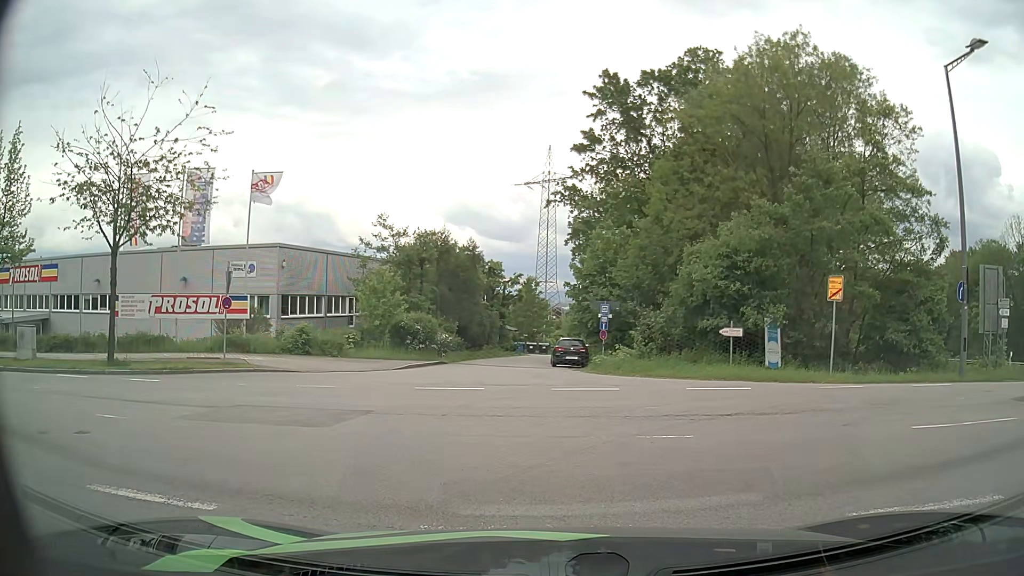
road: residential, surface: asphalt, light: Day
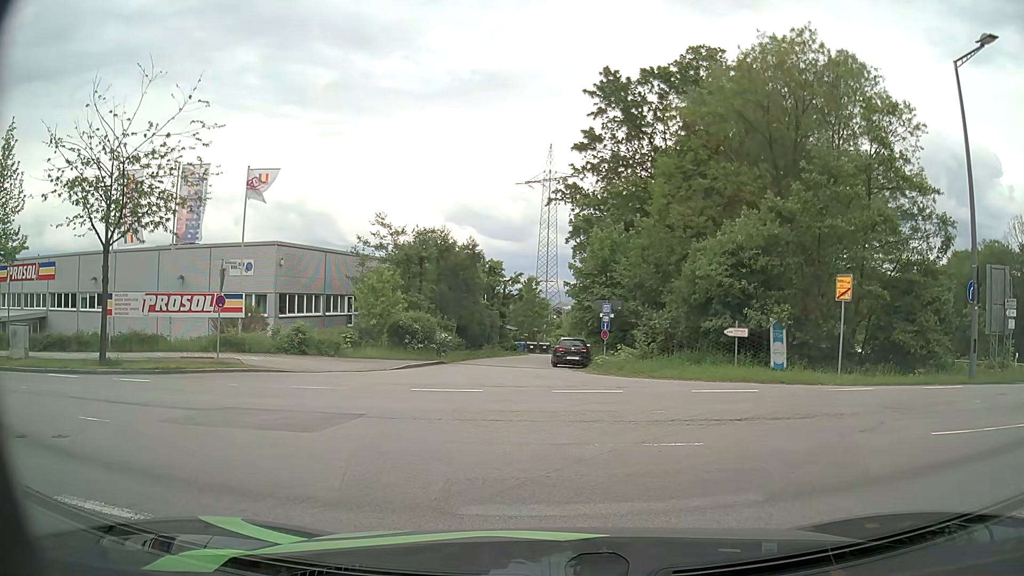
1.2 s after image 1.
(0.0, +0.5) m; 0°
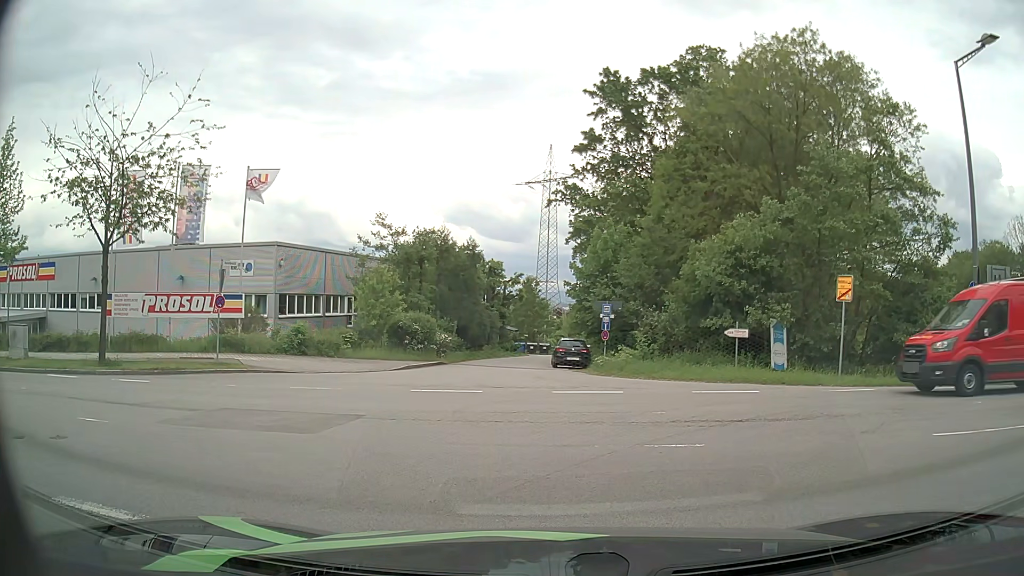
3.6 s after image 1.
(0.0, +0.1) m; 0°
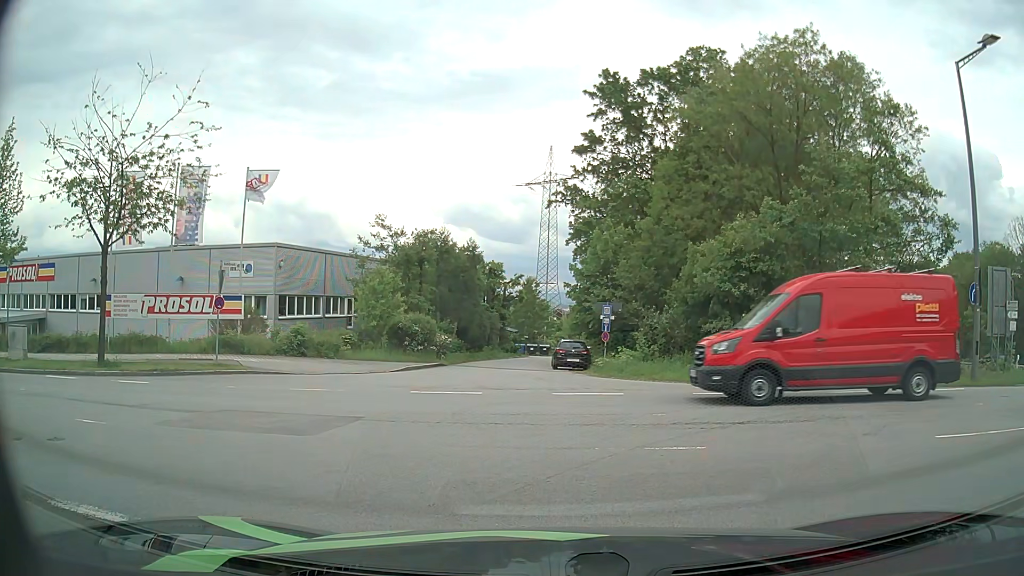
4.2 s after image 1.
(0.0, 0.0) m; 0°
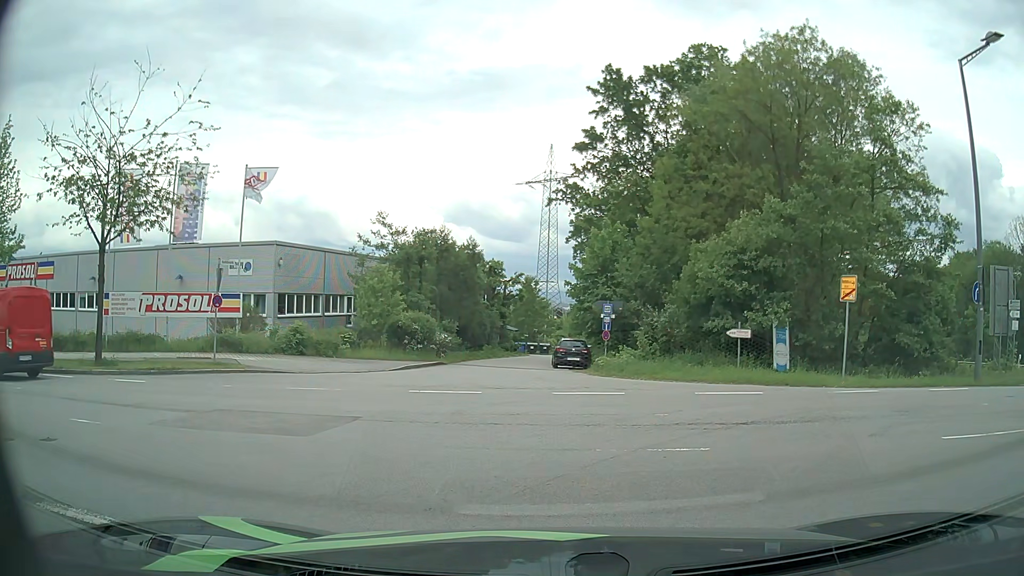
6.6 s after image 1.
(0.0, +0.2) m; 0°
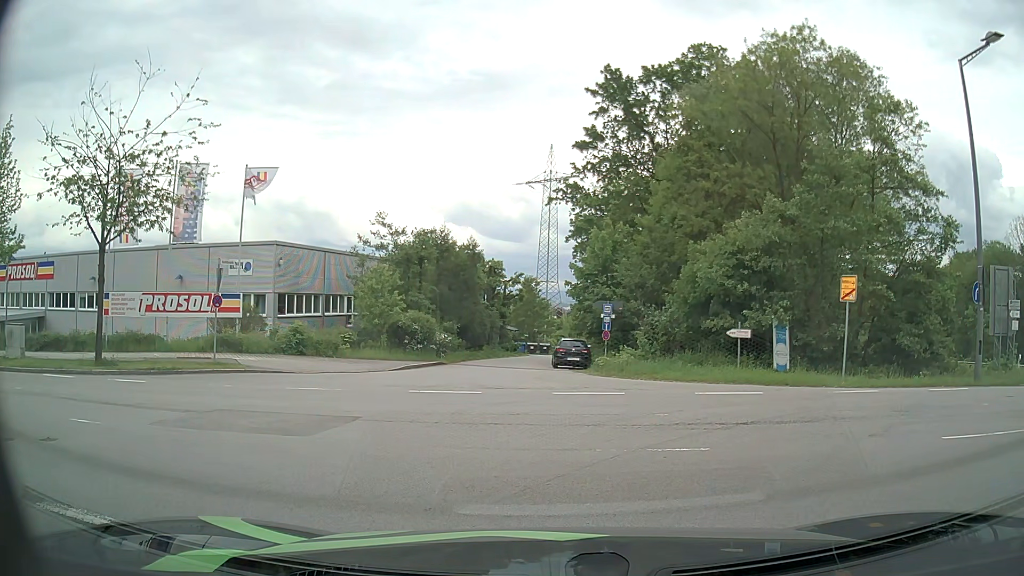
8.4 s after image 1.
(0.0, 0.0) m; 0°
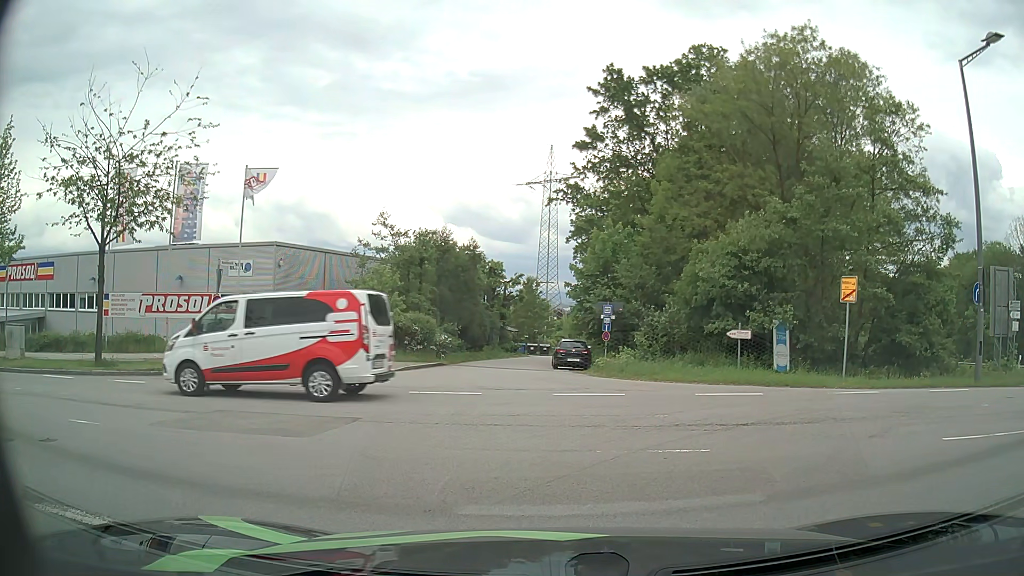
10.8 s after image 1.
(0.0, 0.0) m; 0°
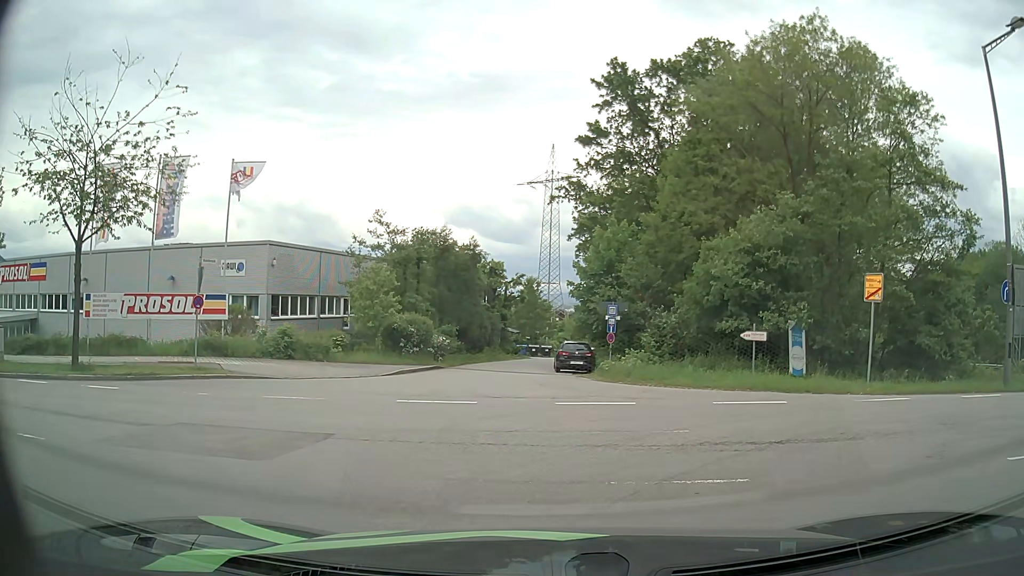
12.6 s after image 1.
(0.0, +1.5) m; -2°
(-2, +10) (-10, +14) (-20, +15) (-30, +15) (-40, +17) (-50, +18) (-60, +19) (-70, +21) (-80, +23) (-89, +25) m
